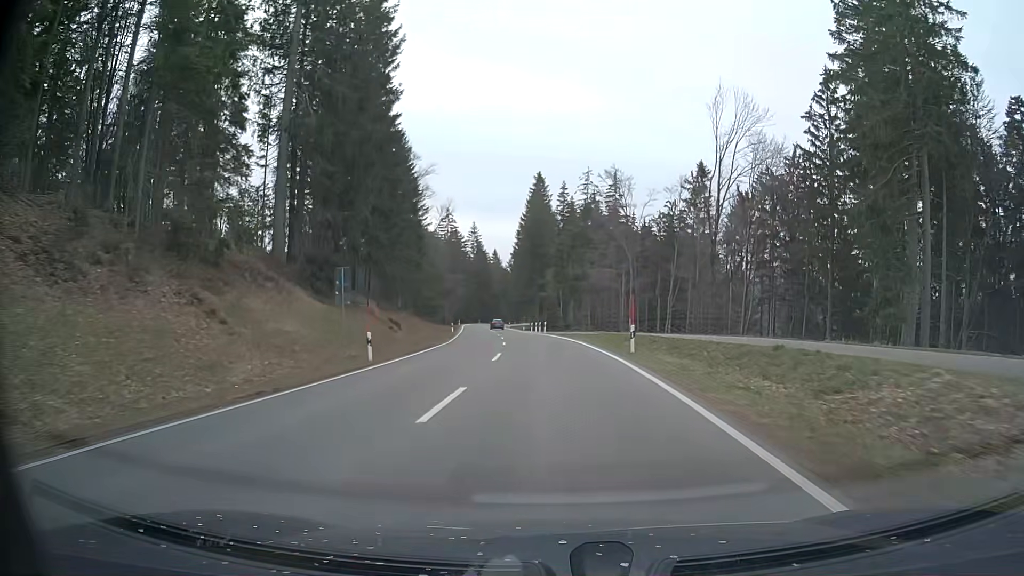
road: primary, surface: asphalt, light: Day
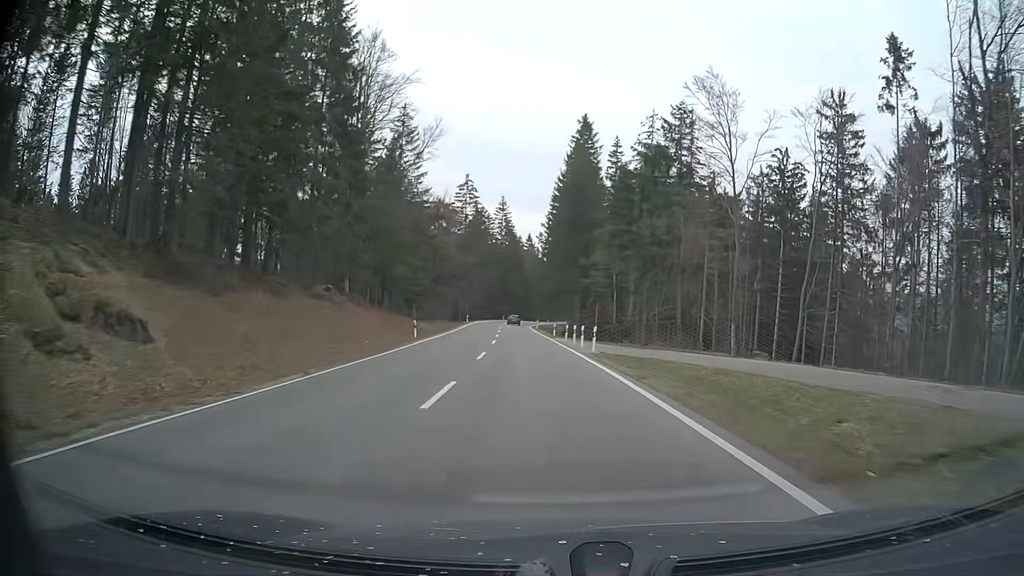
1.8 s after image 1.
(-0.9, +35.0) m; -4°
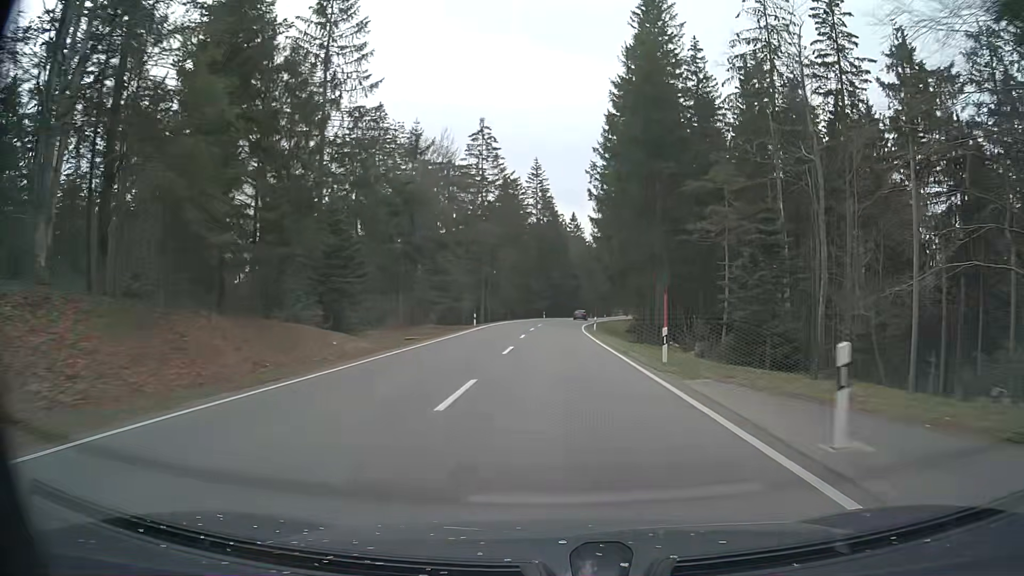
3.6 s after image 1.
(-1.4, +37.0) m; -4°
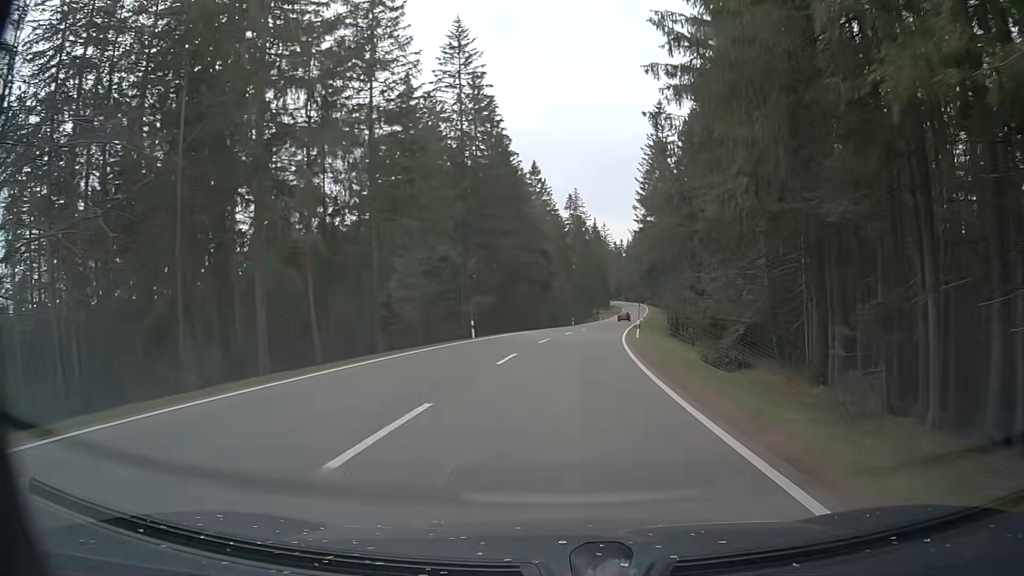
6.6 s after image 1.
(+0.7, +63.8) m; +3°
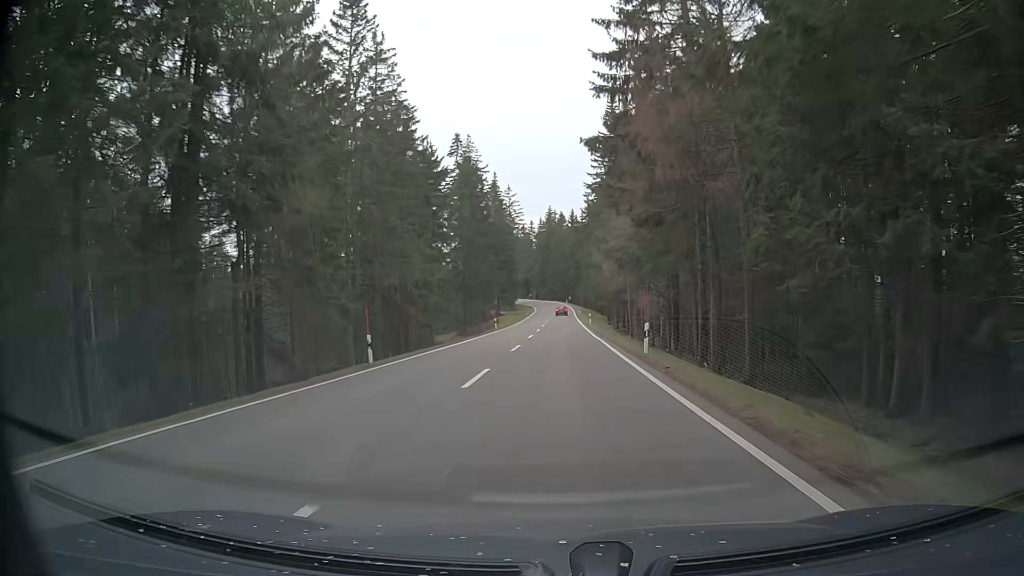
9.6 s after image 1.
(+5.0, +65.0) m; +8°
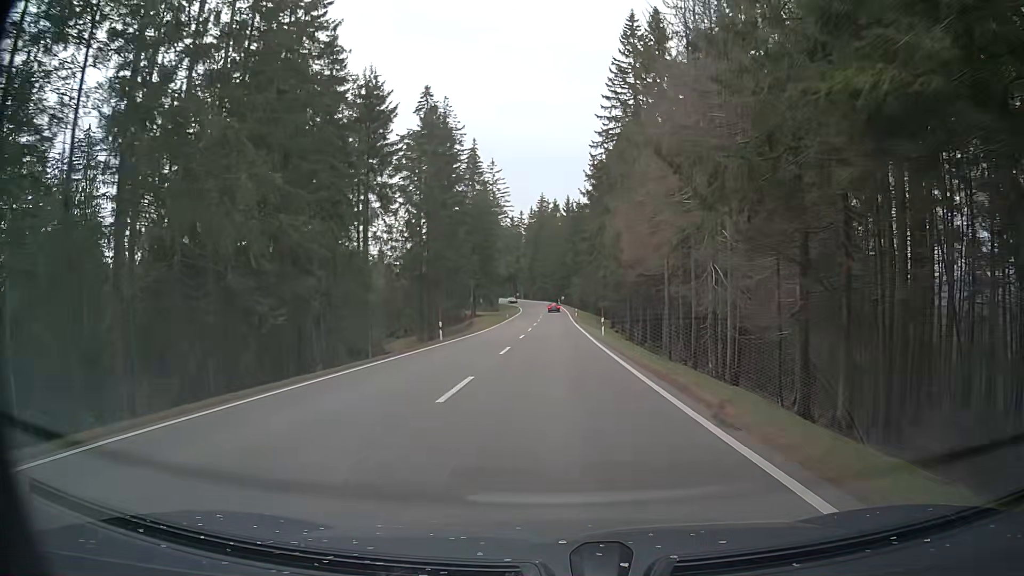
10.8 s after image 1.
(+0.1, +26.4) m; 0°
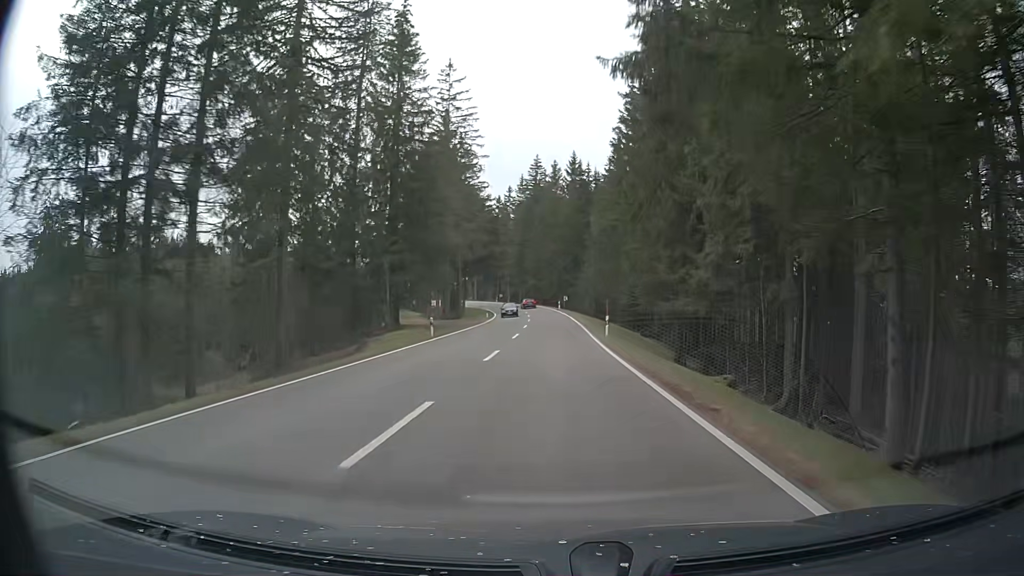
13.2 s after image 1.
(+0.3, +52.7) m; +1°
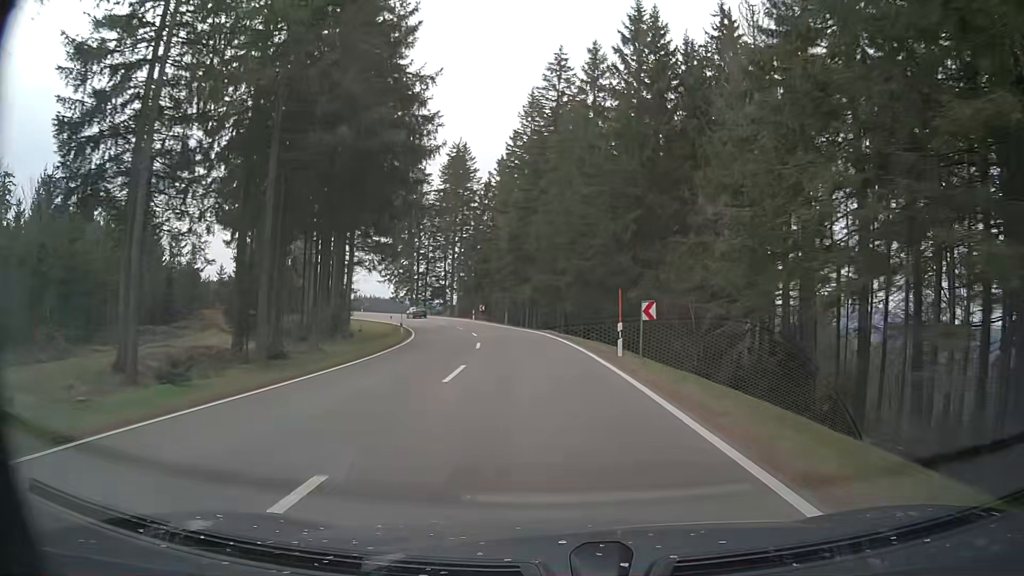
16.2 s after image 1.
(-0.4, +64.4) m; -2°
(0, +10) (-1, +20) (-1, +30) (-3, +40) (-5, +50) (-7, +59) (-10, +69) (-14, +78) (-18, +87) (-23, +96) m
